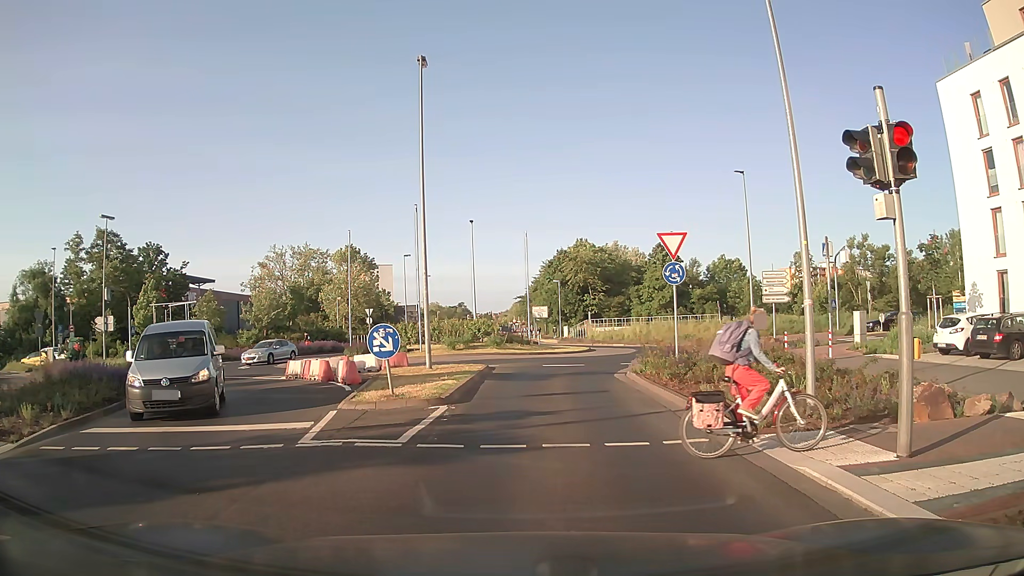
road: secondary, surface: asphalt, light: Day
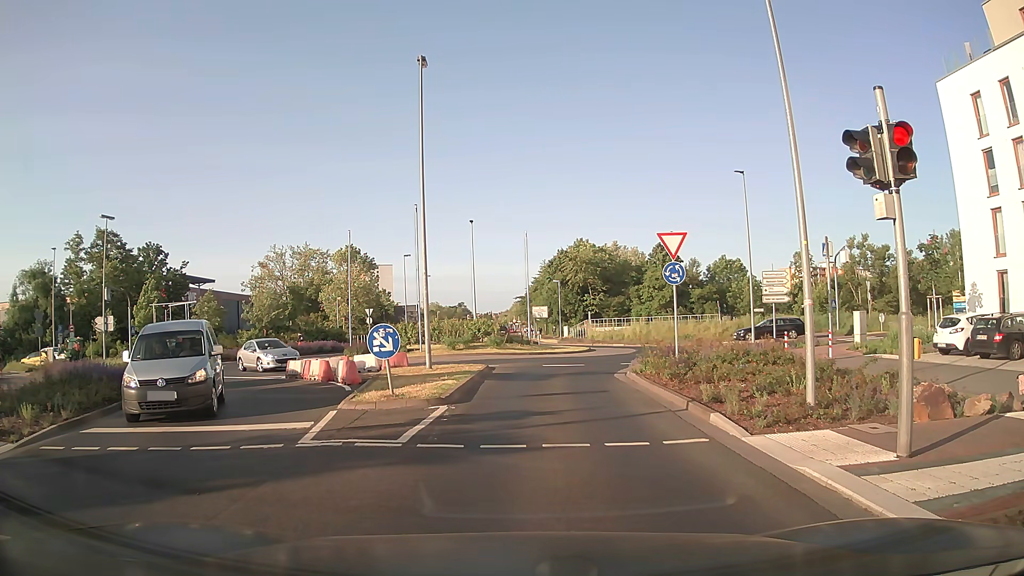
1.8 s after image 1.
(0.0, 0.0) m; 0°
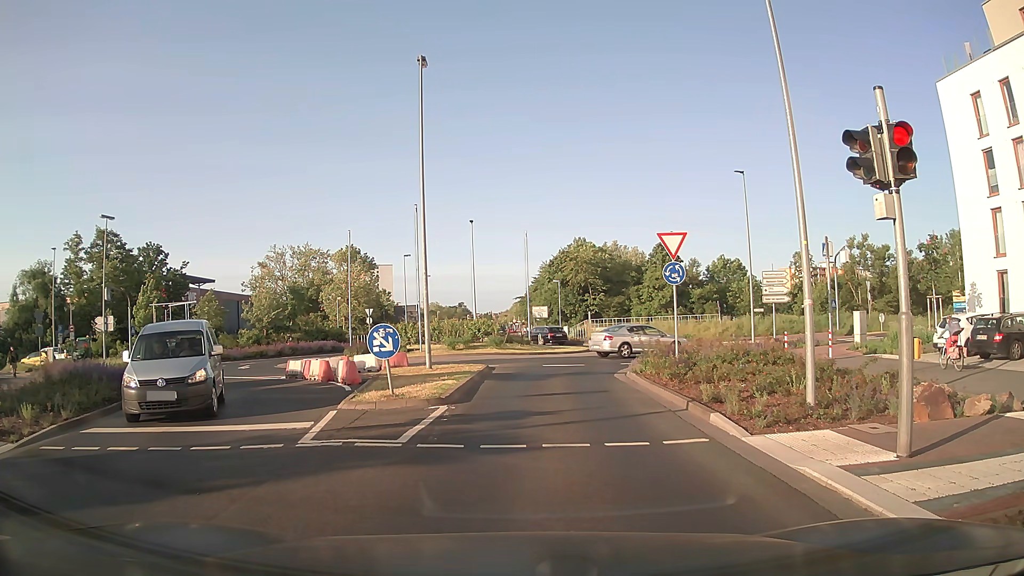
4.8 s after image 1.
(0.0, 0.0) m; 0°
(0, +10) (+1, +20) (+4, +29) (+8, +39) (+6, +48) (+2, +57) (0, +67) (-1, +77) (-1, +87) (-1, +97) m
